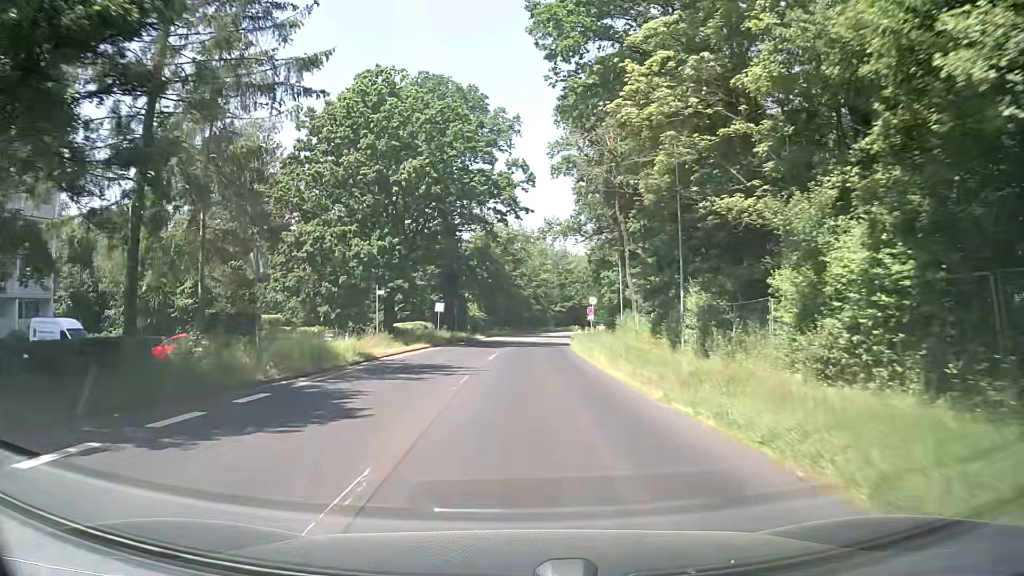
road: secondary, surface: asphalt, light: Day
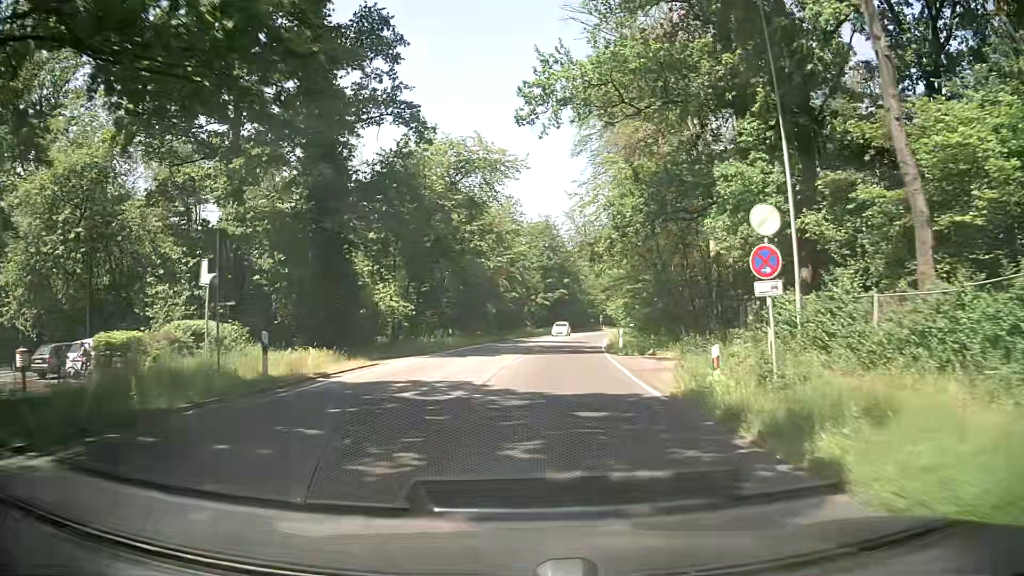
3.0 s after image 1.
(+1.0, +40.1) m; +3°
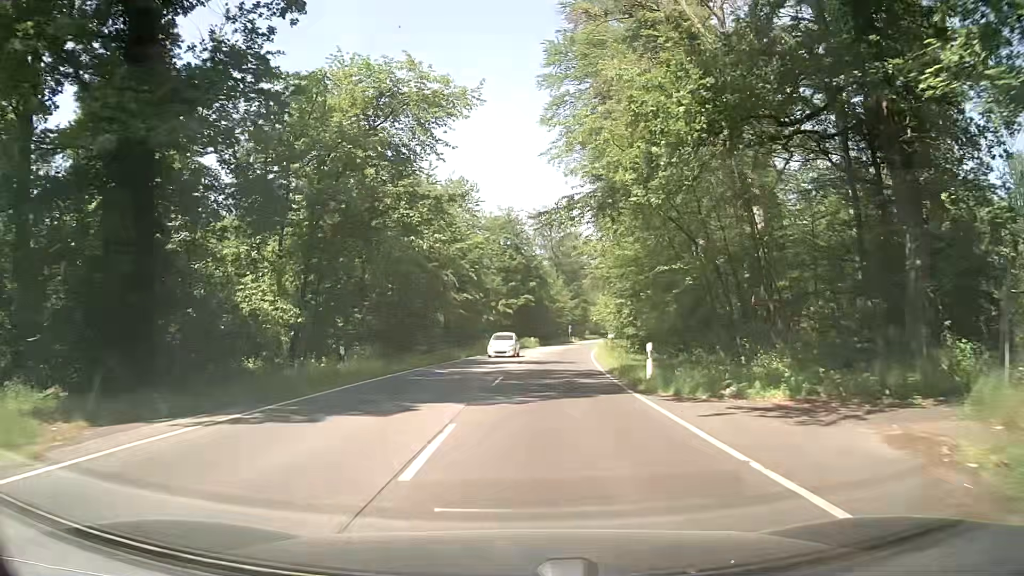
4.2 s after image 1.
(+0.5, +15.9) m; +4°
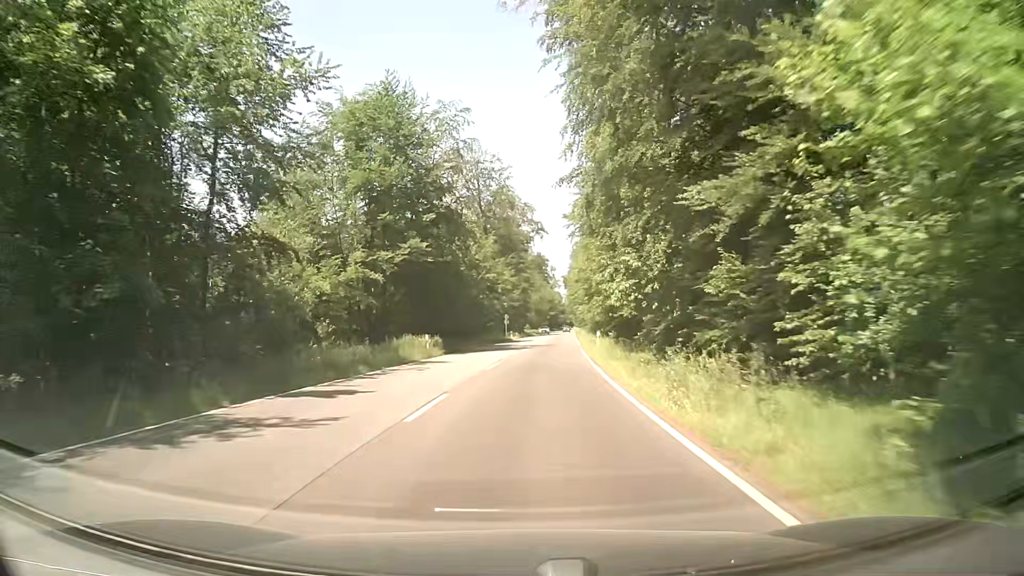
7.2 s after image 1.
(+2.7, +44.6) m; +5°
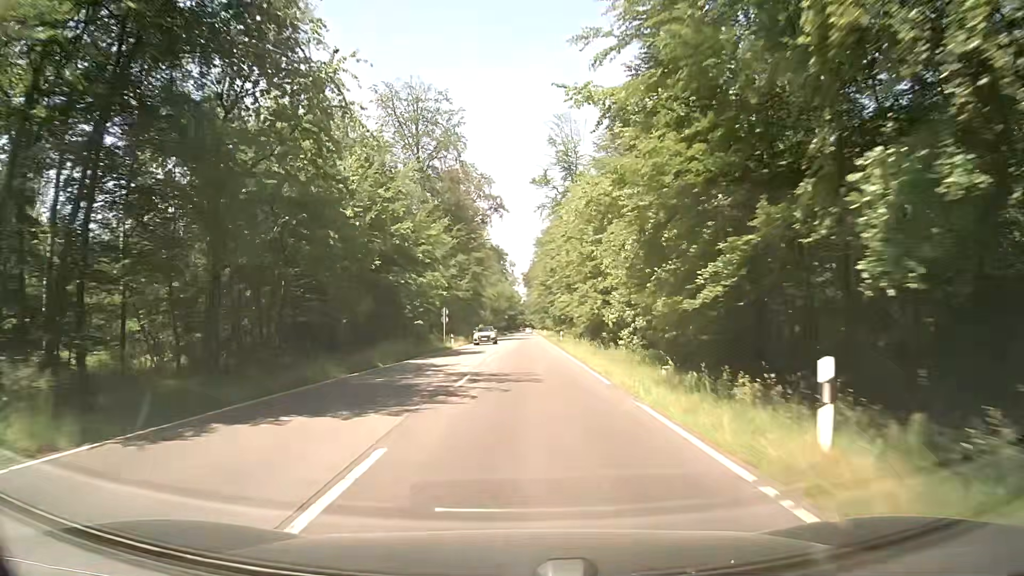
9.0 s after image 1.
(+1.0, +30.3) m; +3°
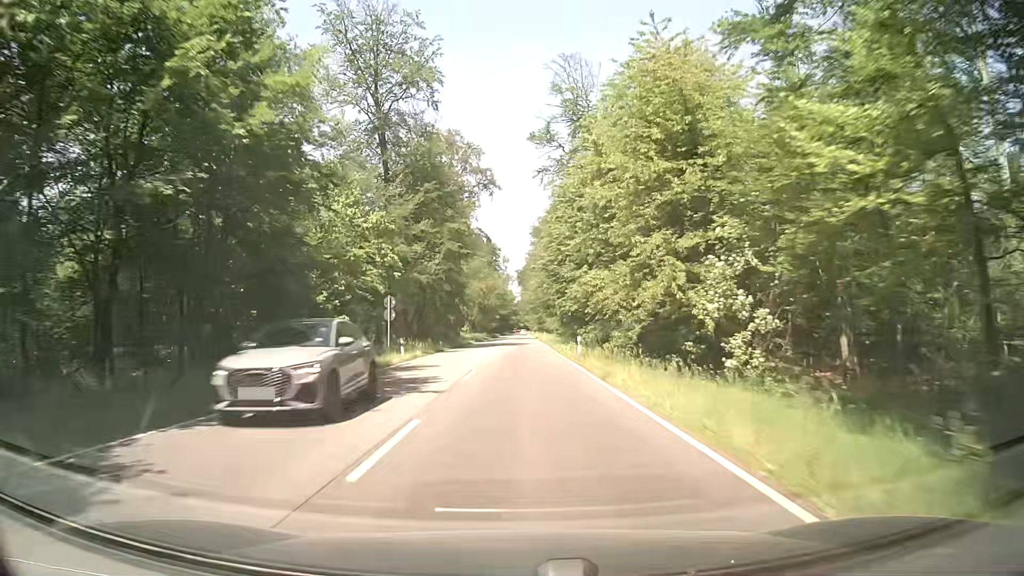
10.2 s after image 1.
(+0.4, +21.6) m; +1°
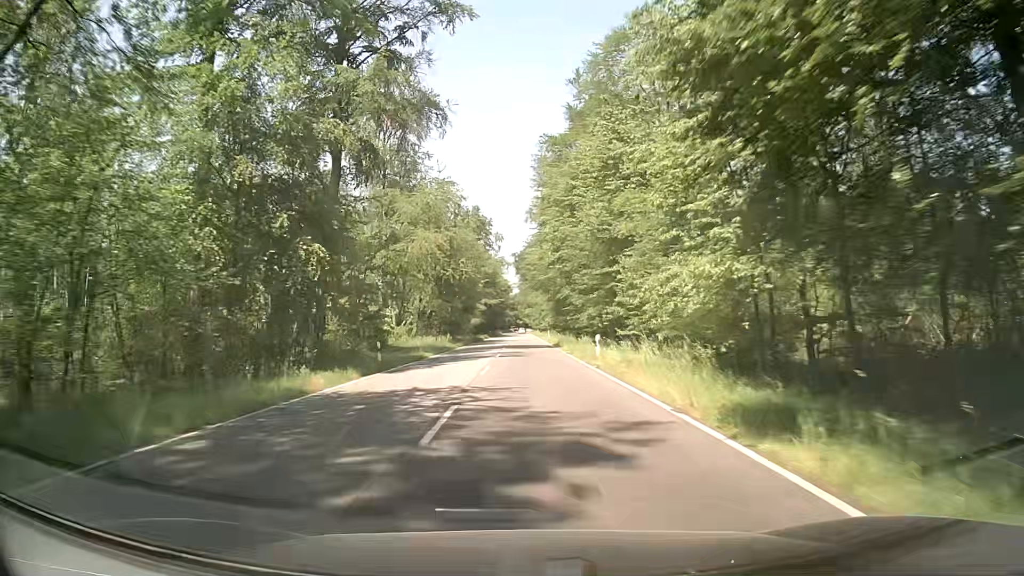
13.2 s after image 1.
(+0.7, +58.2) m; 0°
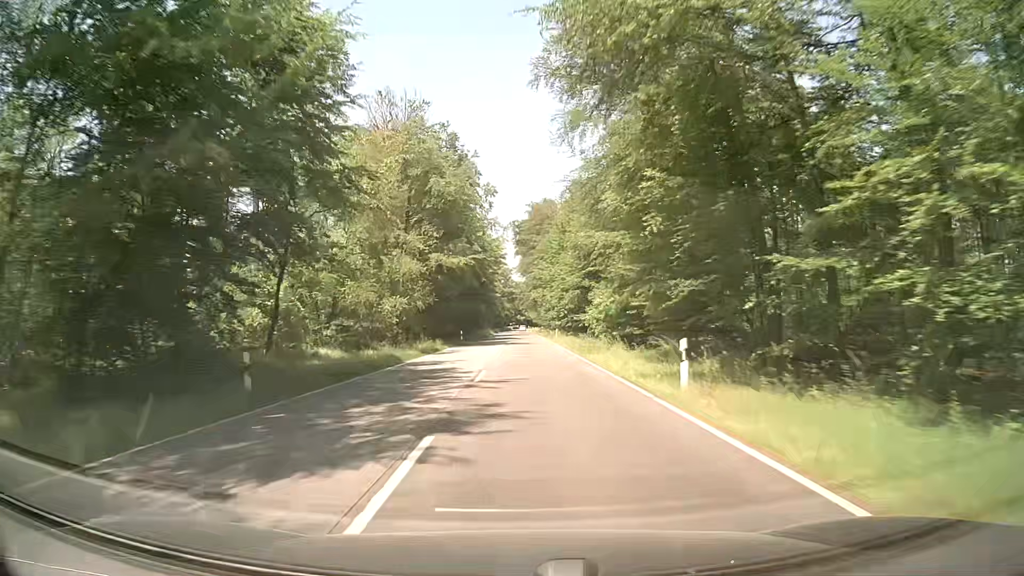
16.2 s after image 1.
(+0.6, +63.5) m; 0°
(0, +10) (0, +20) (0, +30) (0, +40) (+1, +50) (+1, +60) (+1, +70) (+1, +80) (+1, +90) (+1, +100) m
